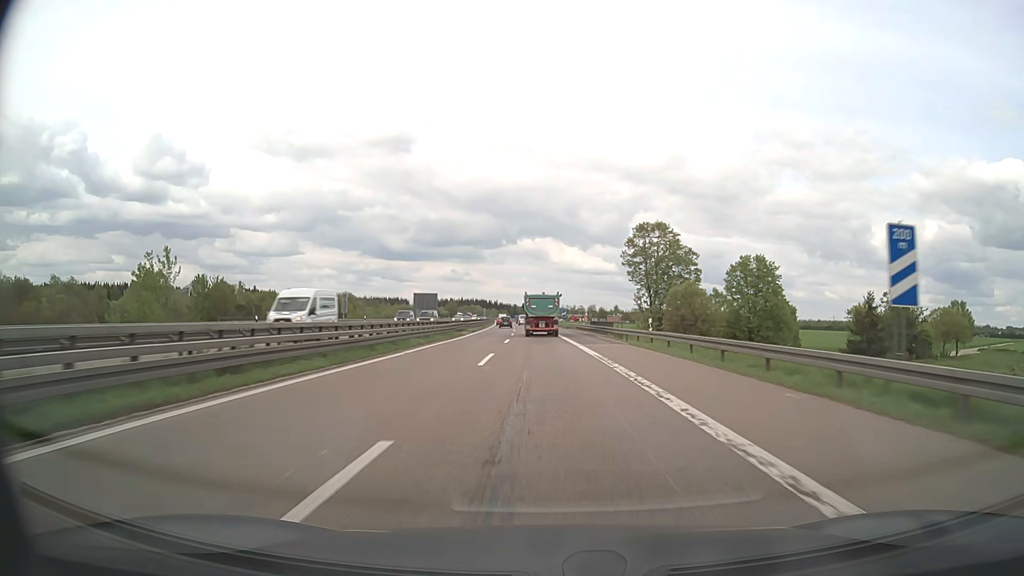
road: motorway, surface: asphalt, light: Day
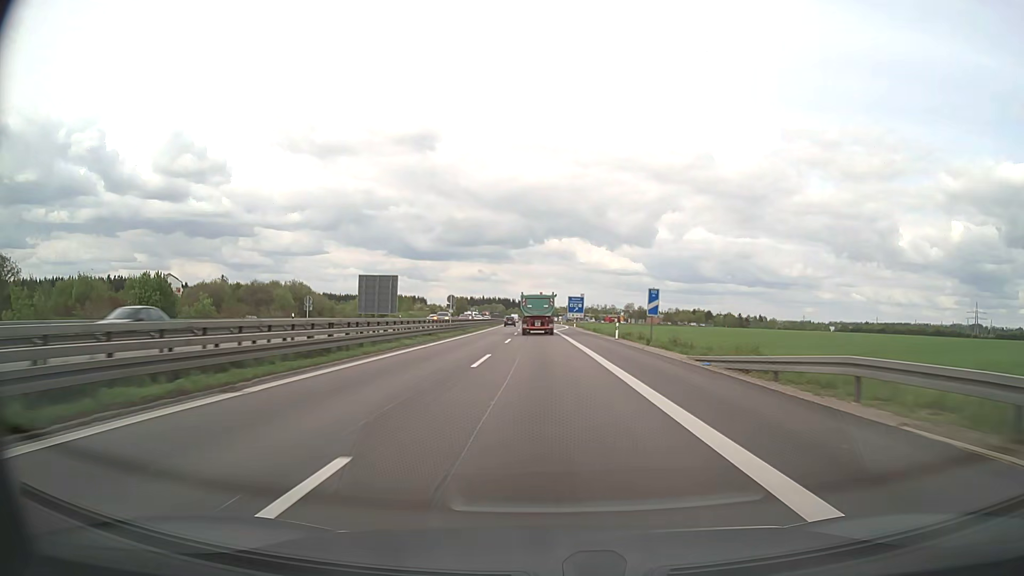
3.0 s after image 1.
(-1.7, +72.9) m; -2°
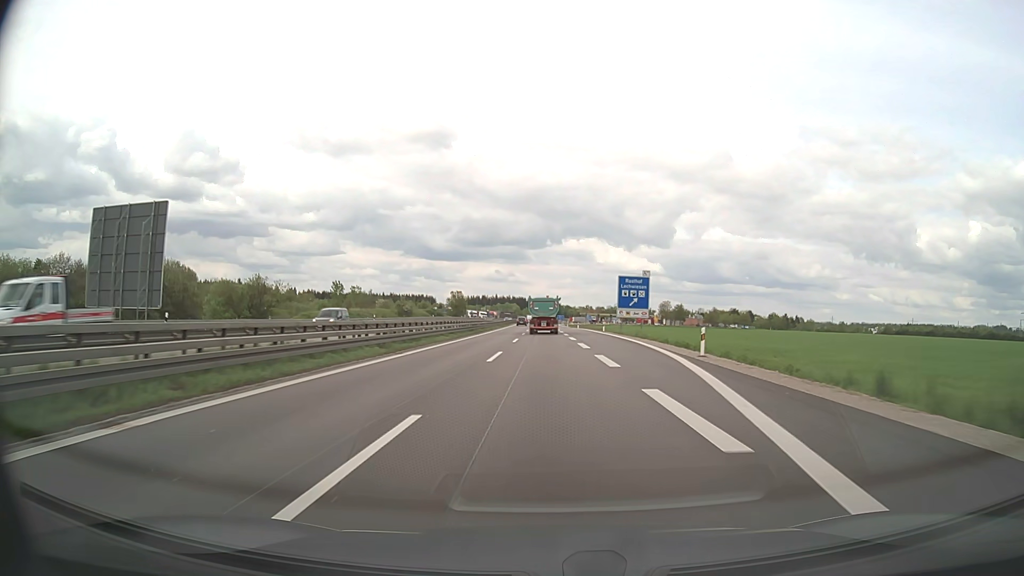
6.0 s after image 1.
(-1.0, +69.4) m; -1°
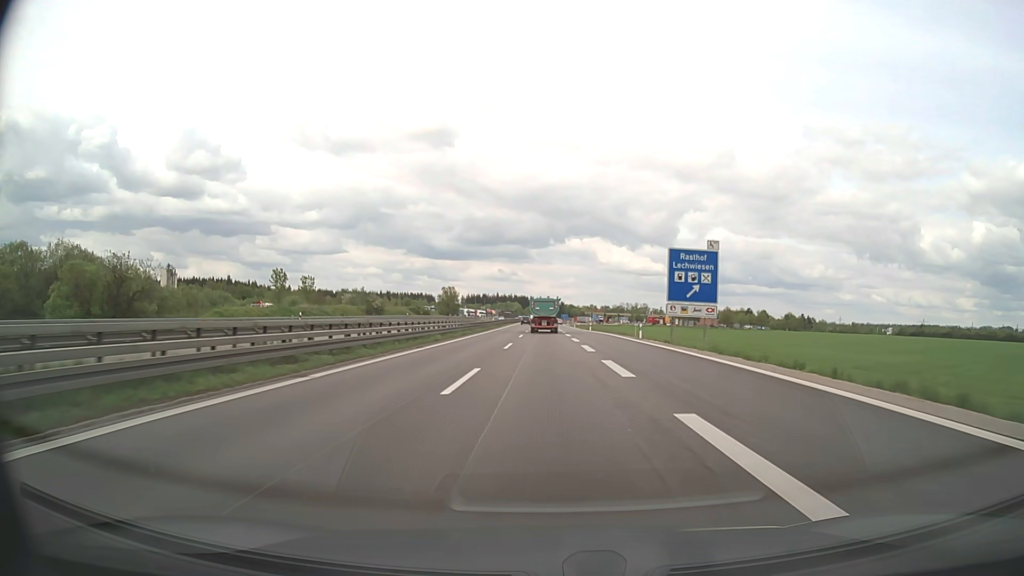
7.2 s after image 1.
(0.0, +27.5) m; 0°
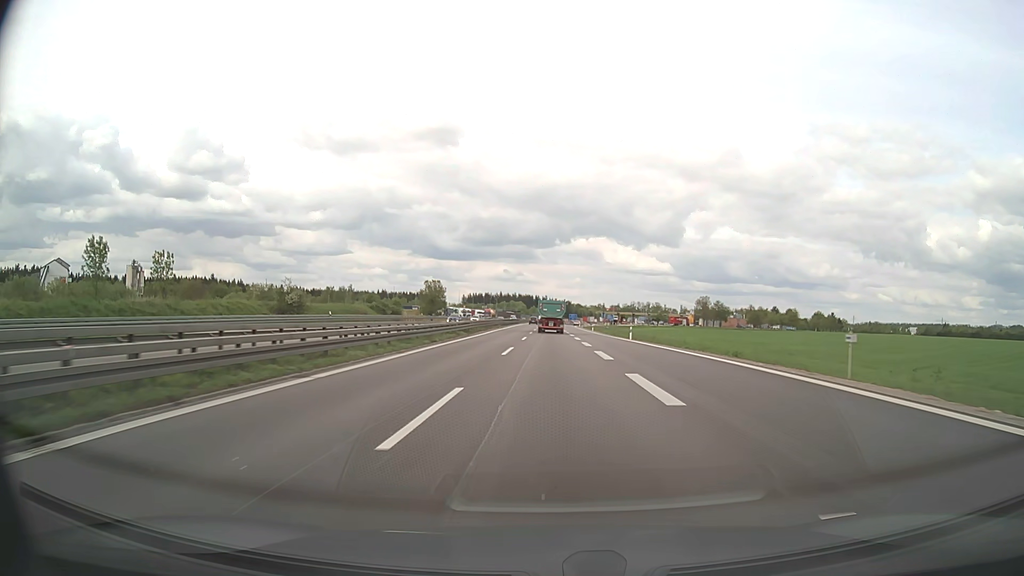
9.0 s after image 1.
(-0.1, +41.4) m; 0°
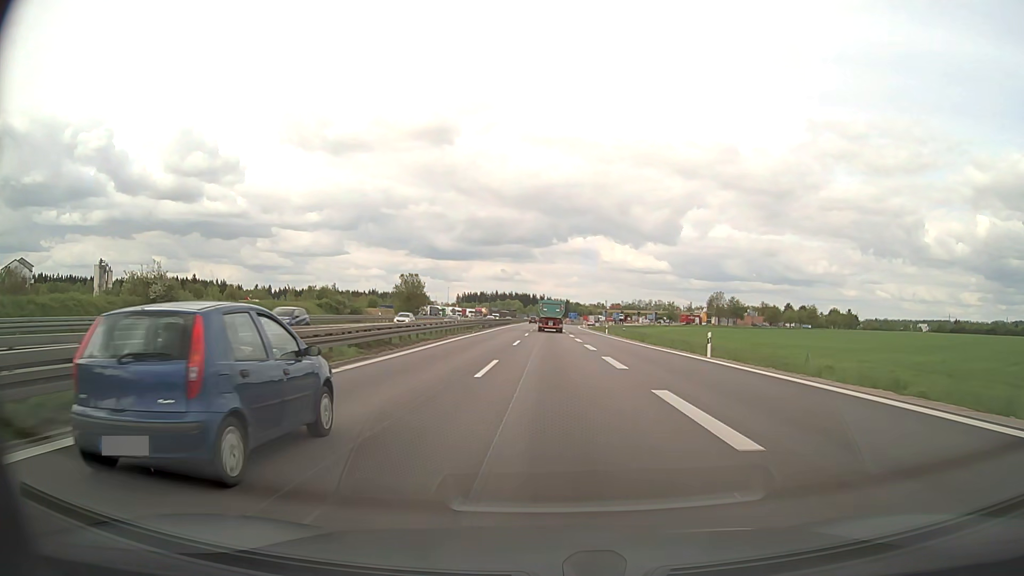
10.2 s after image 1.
(0.0, +27.7) m; 0°
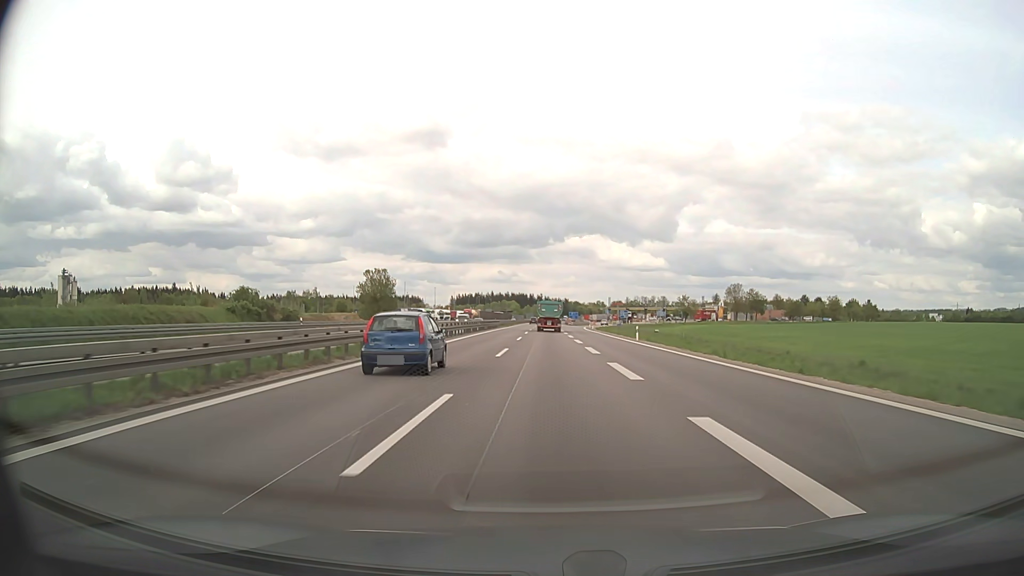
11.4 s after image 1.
(+0.1, +27.9) m; 0°
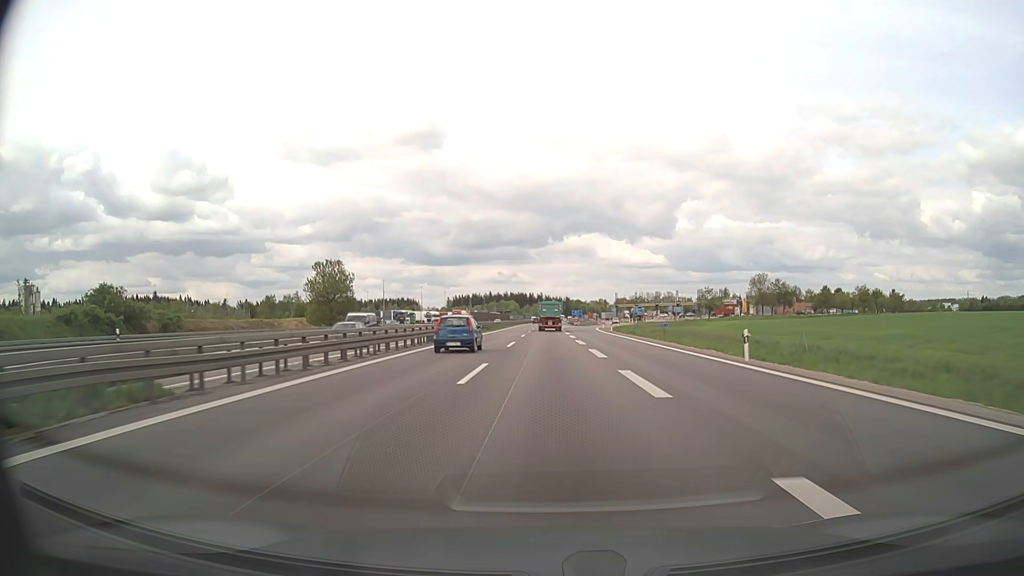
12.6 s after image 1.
(-0.1, +28.0) m; 0°
(0, +10) (0, +20) (0, +30) (0, +40) (0, +50) (0, +60) (0, +70) (0, +80) (0, +90) (0, +100) m
